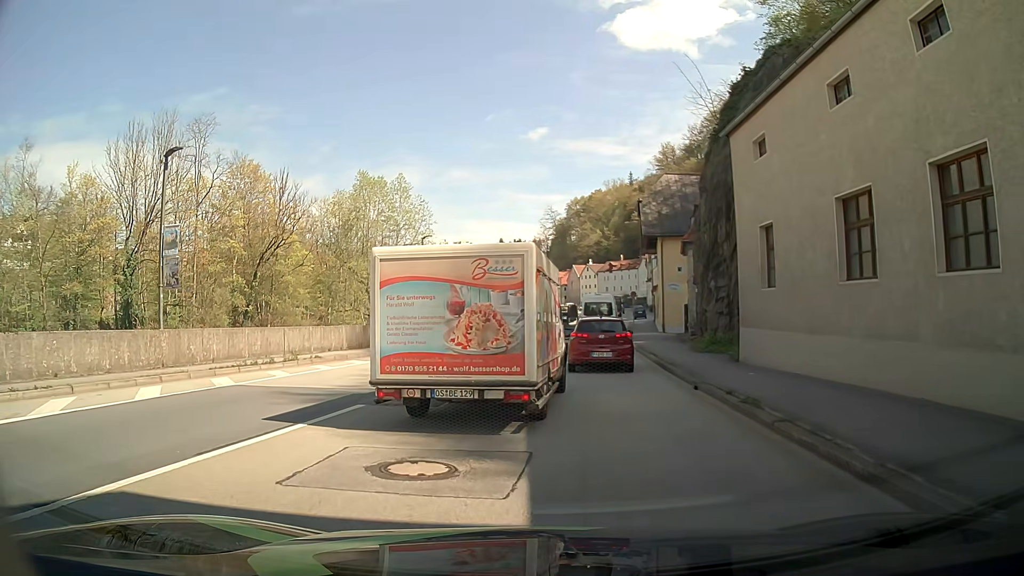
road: primary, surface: asphalt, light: Day
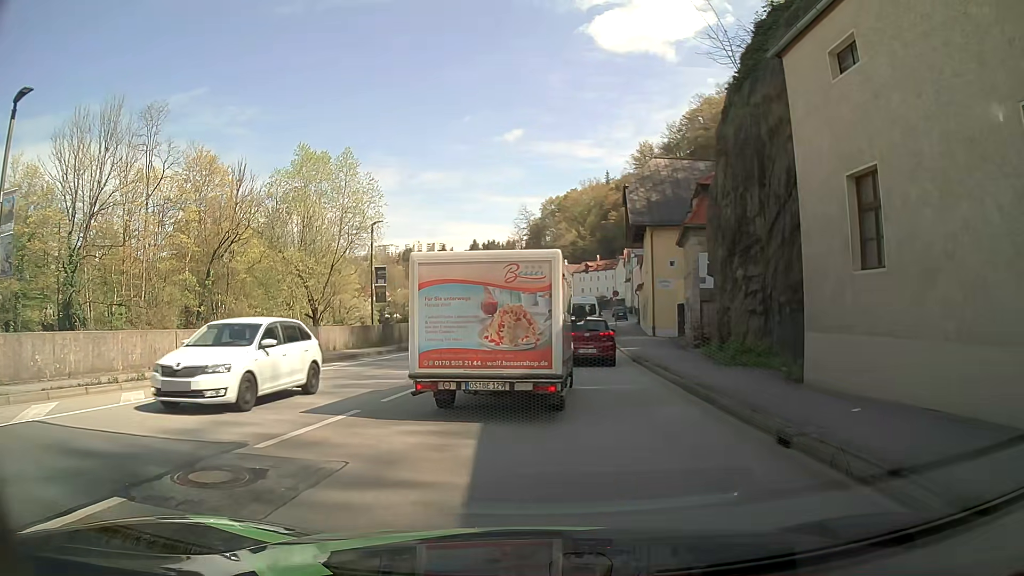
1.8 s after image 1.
(+0.2, +6.3) m; +2°
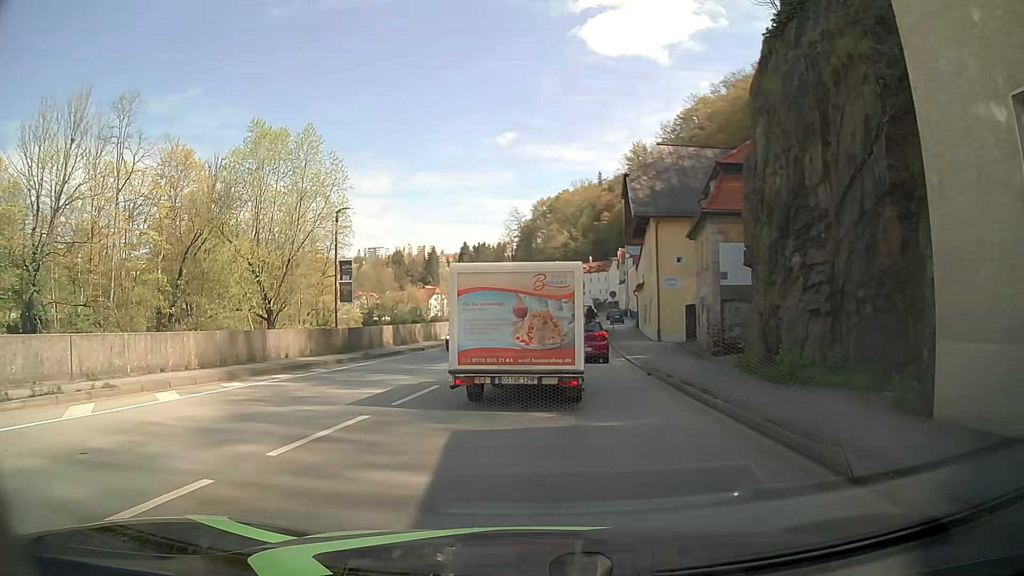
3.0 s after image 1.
(0.0, +4.8) m; +2°
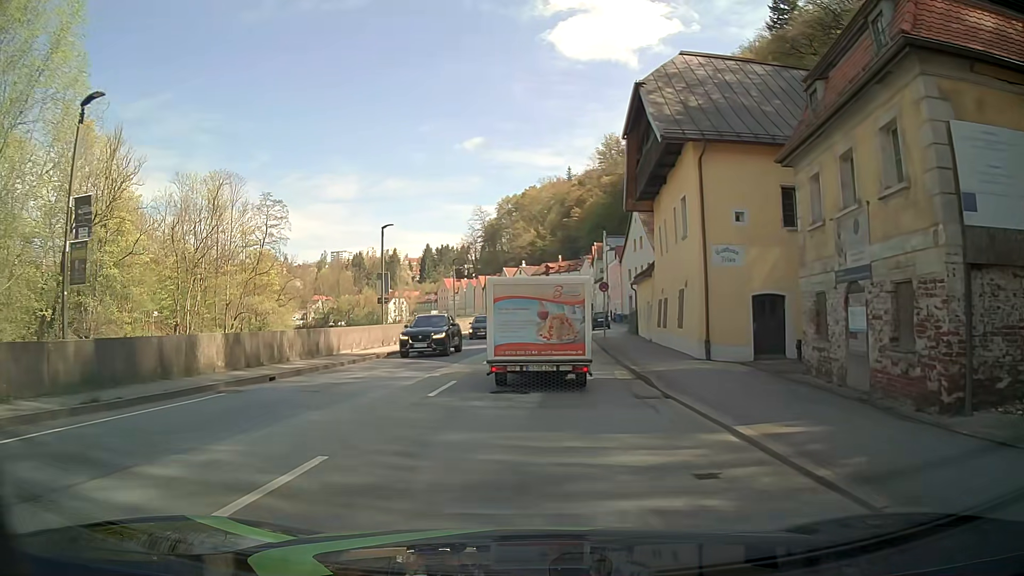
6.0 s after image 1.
(0.0, +16.7) m; +3°
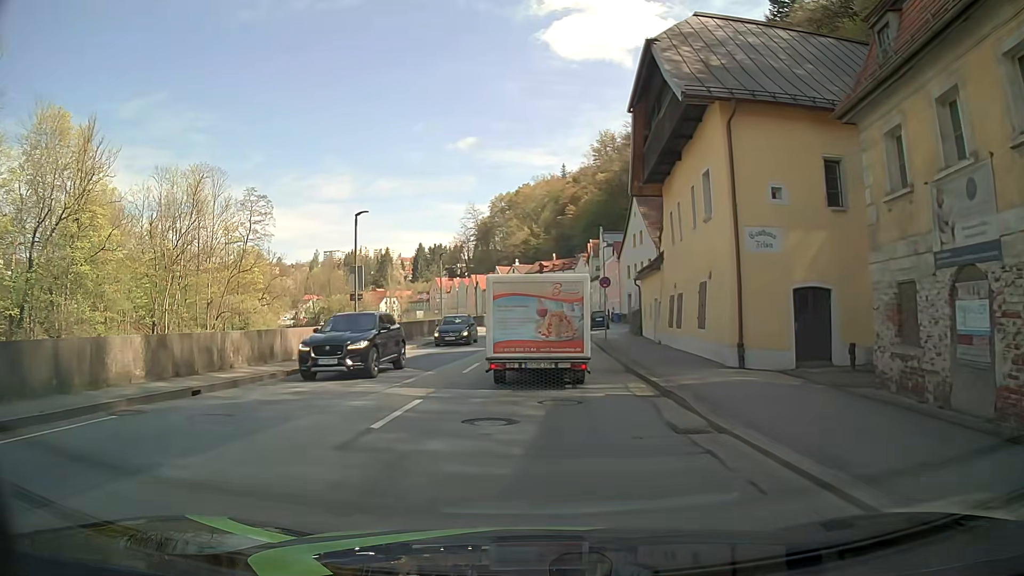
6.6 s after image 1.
(0.0, +4.1) m; 0°
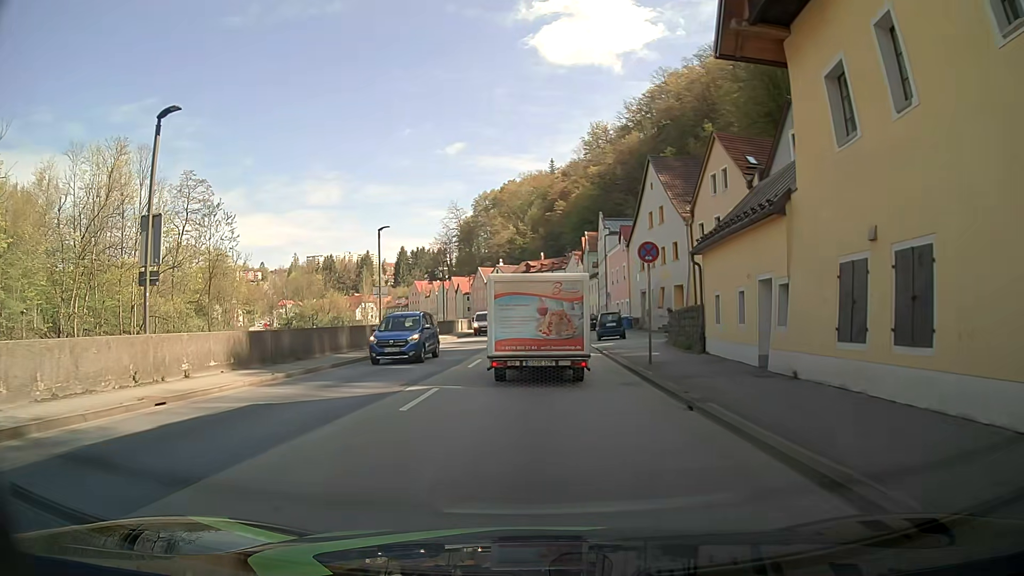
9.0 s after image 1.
(+0.2, +16.5) m; +1°
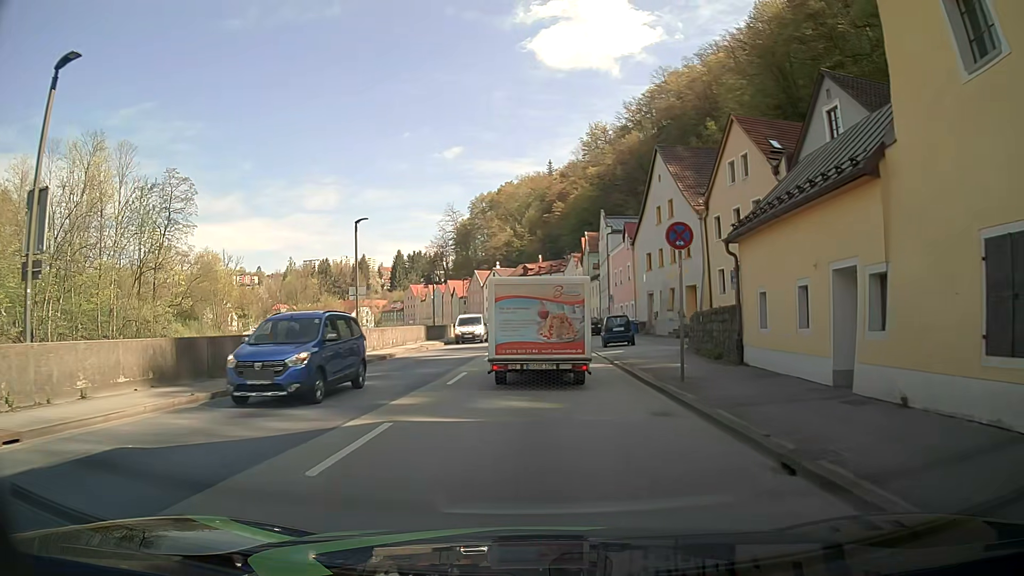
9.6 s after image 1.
(0.0, +4.2) m; 0°
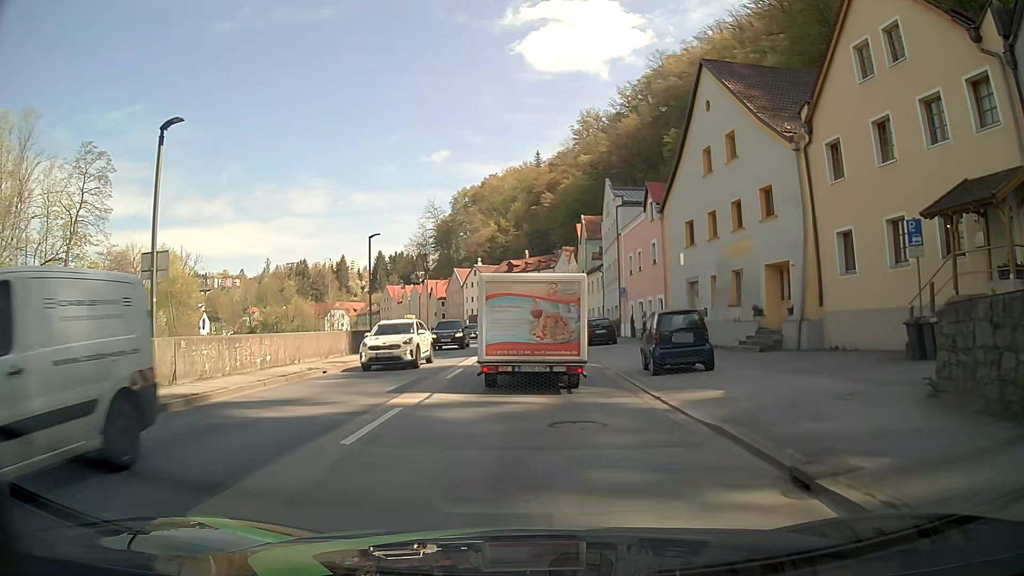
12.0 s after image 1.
(+0.2, +16.5) m; +1°
(0, +10) (0, +20) (0, +30) (0, +40) (0, +50) (0, +60) (-1, +70) (-2, +80) (-4, +90) (-6, +99) m
